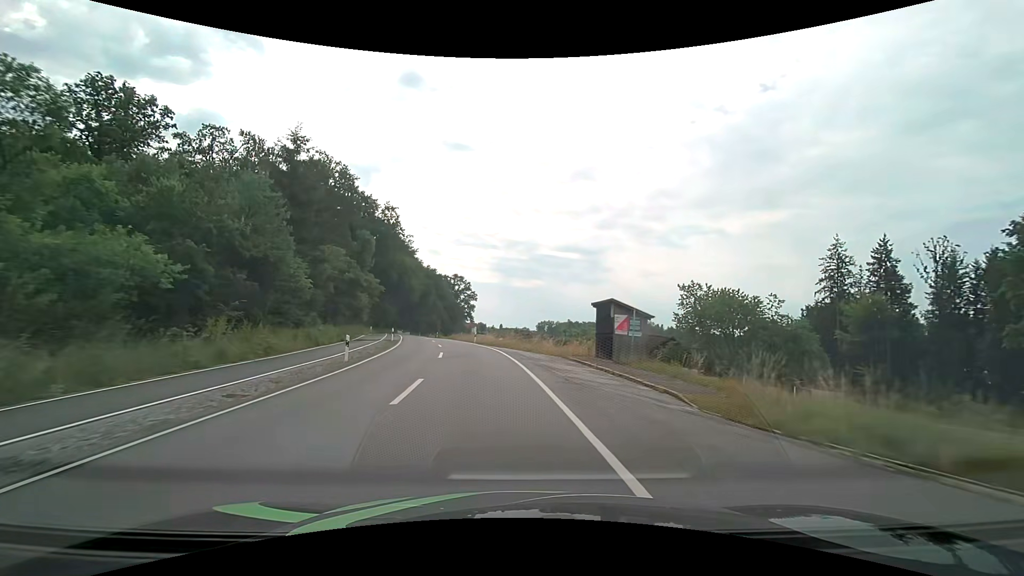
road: tertiary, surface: asphalt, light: Day
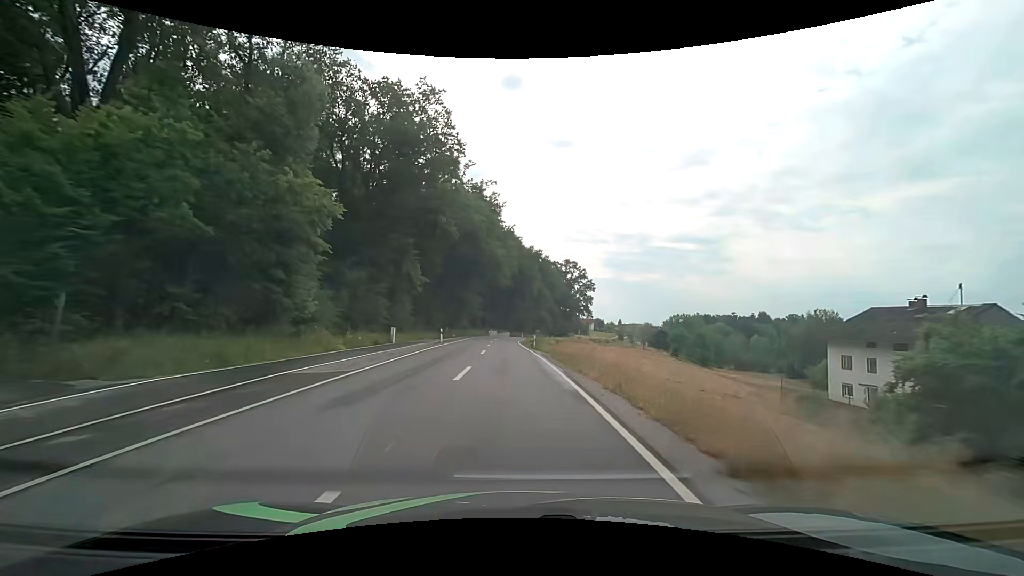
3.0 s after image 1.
(-5.4, +44.7) m; -13°
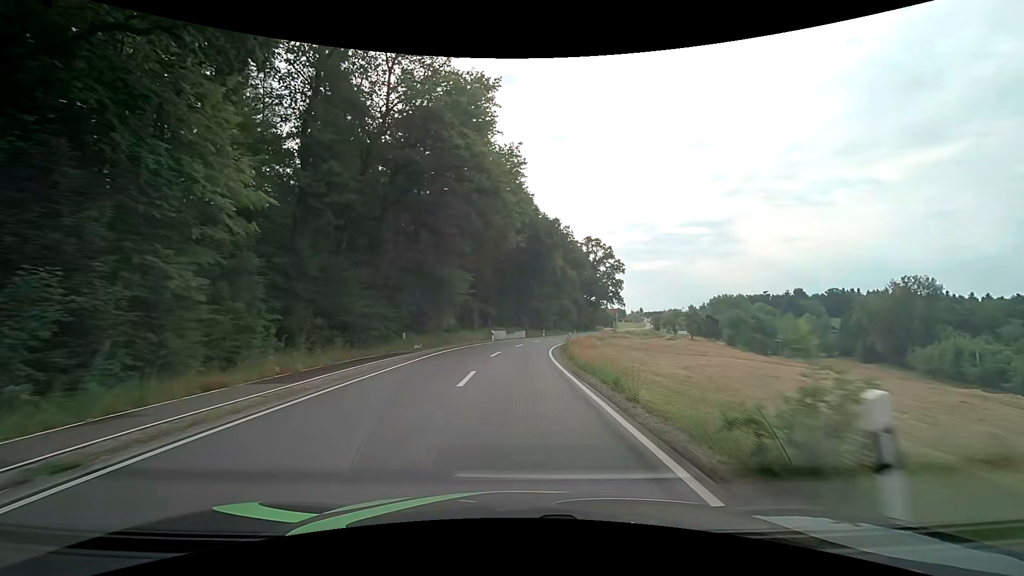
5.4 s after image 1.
(-0.9, +36.7) m; -1°
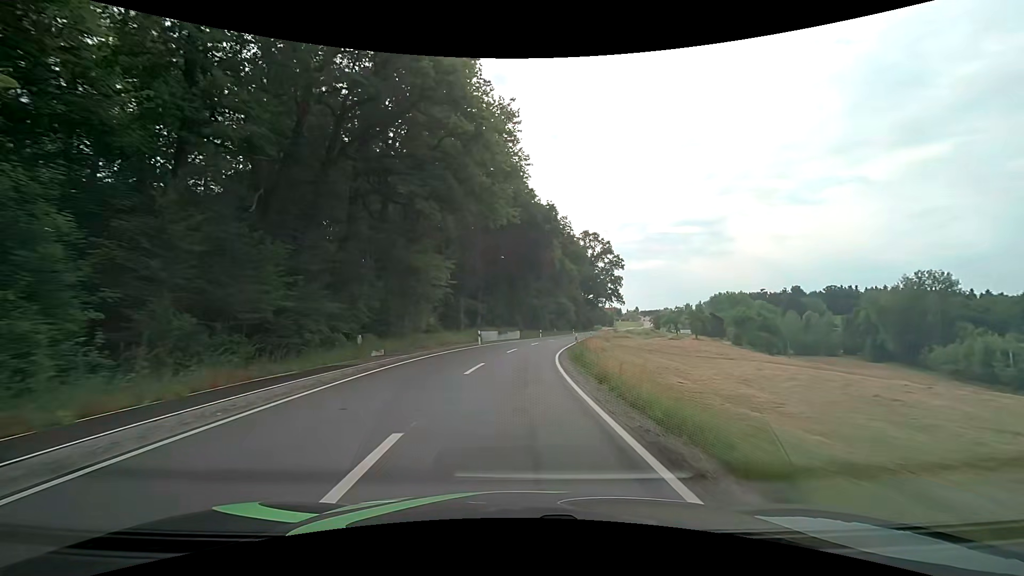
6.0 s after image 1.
(0.0, +9.3) m; 0°
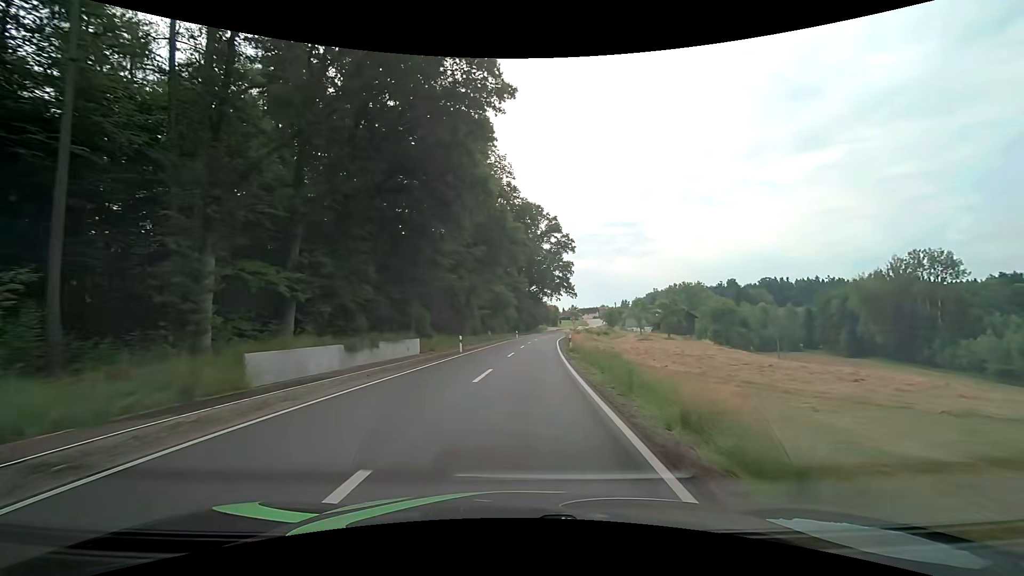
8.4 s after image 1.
(+2.3, +37.4) m; +8°
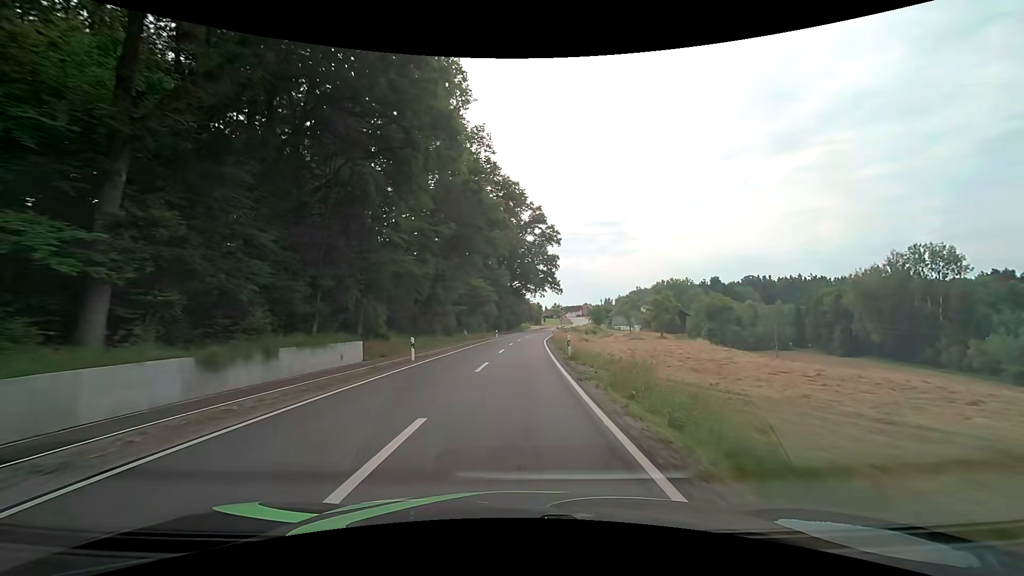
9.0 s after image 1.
(+0.1, +9.4) m; +2°
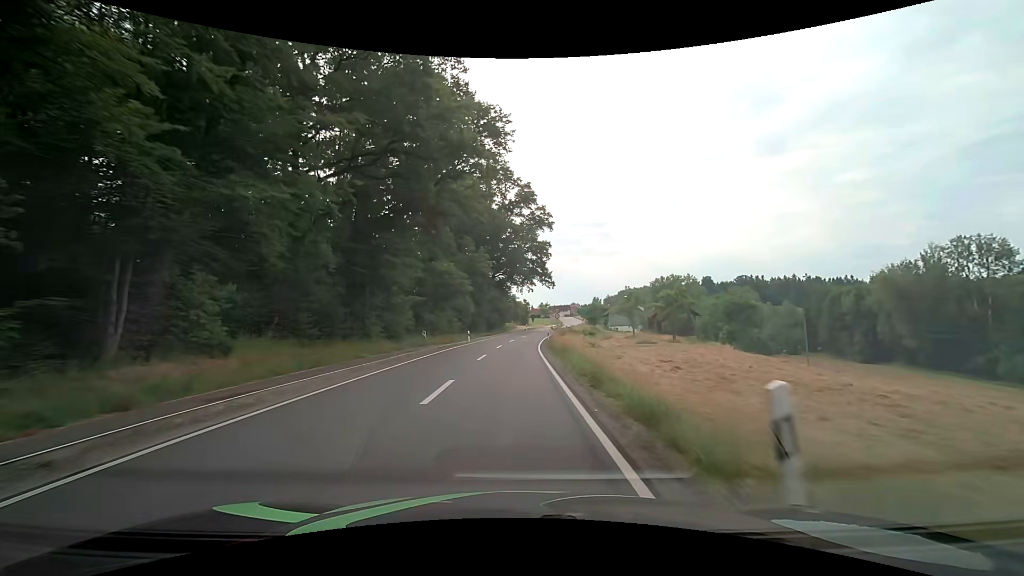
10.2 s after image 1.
(+0.4, +18.5) m; +1°
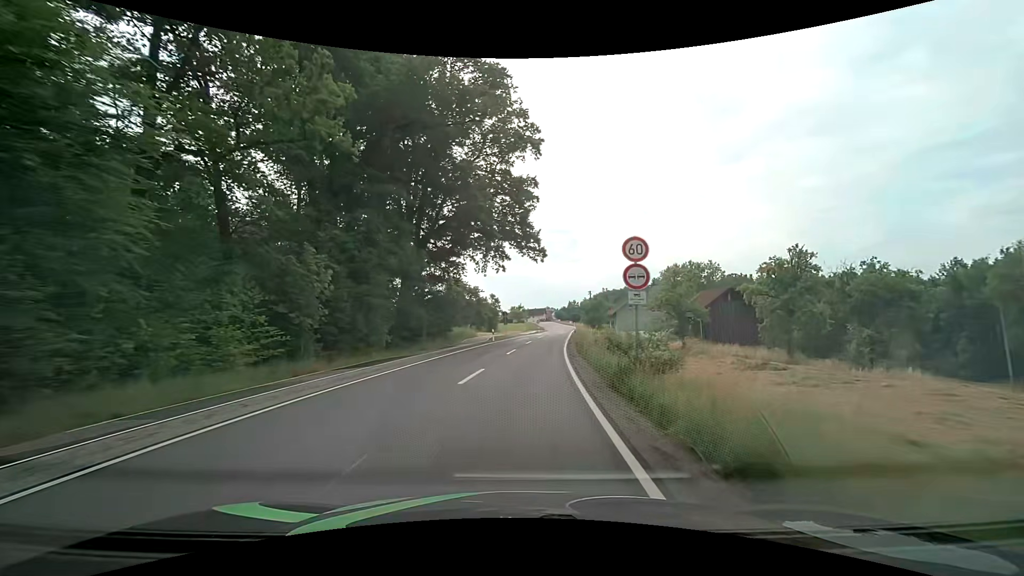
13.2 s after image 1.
(+1.4, +44.9) m; +4°
(0, +10) (+1, +20) (+1, +30) (+2, +40) (+3, +50) (+5, +60) (+6, +70) (+7, +80) (+8, +90) (+9, +99) m
